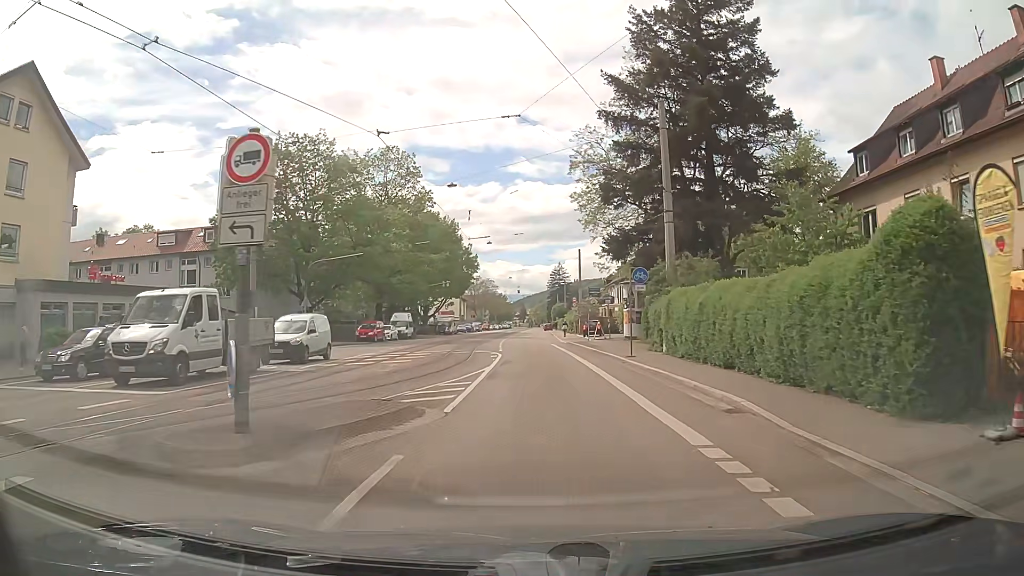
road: tertiary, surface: asphalt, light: Day
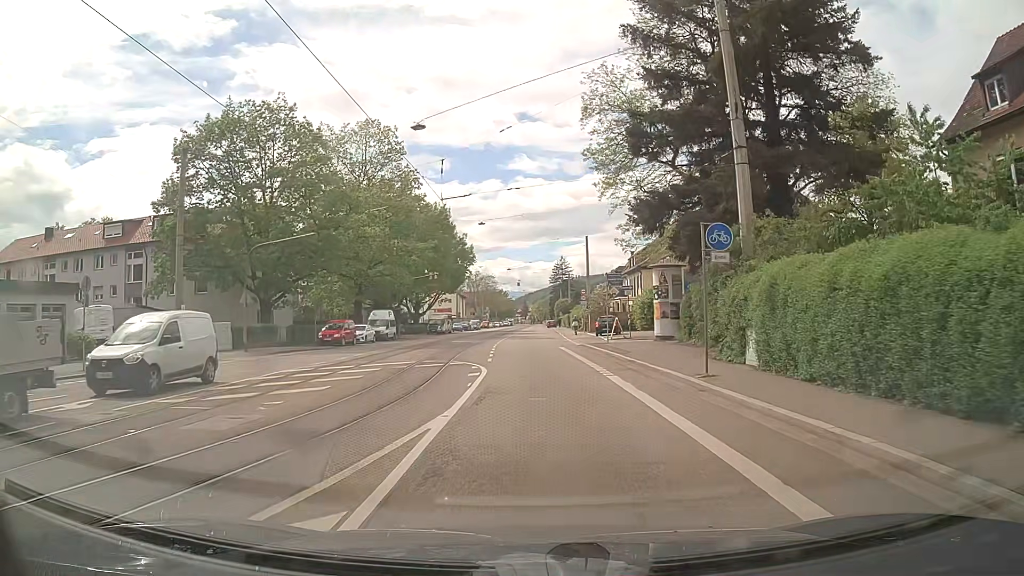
(+0.1, +10.5) m; 0°
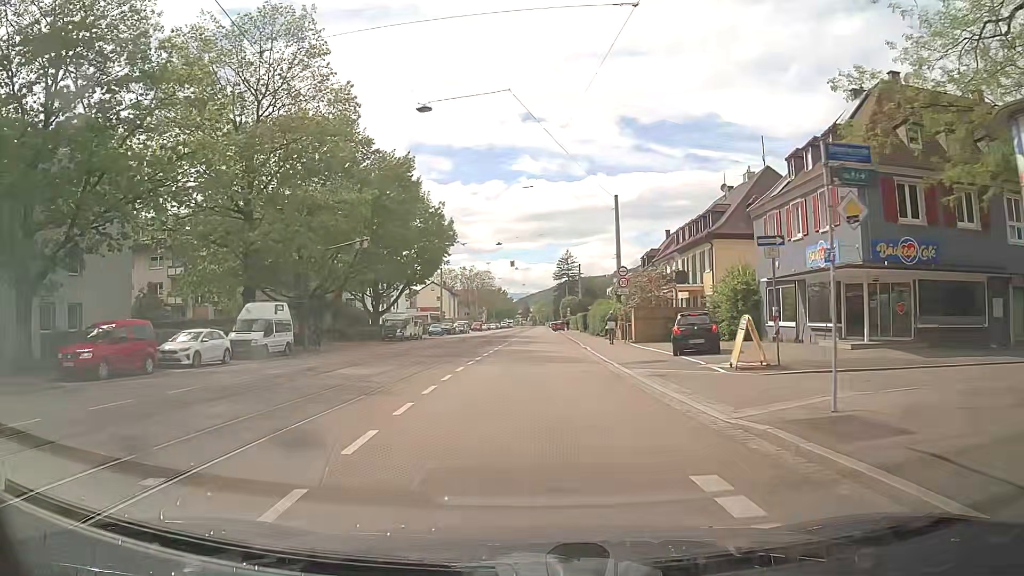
(+0.1, +27.9) m; +1°
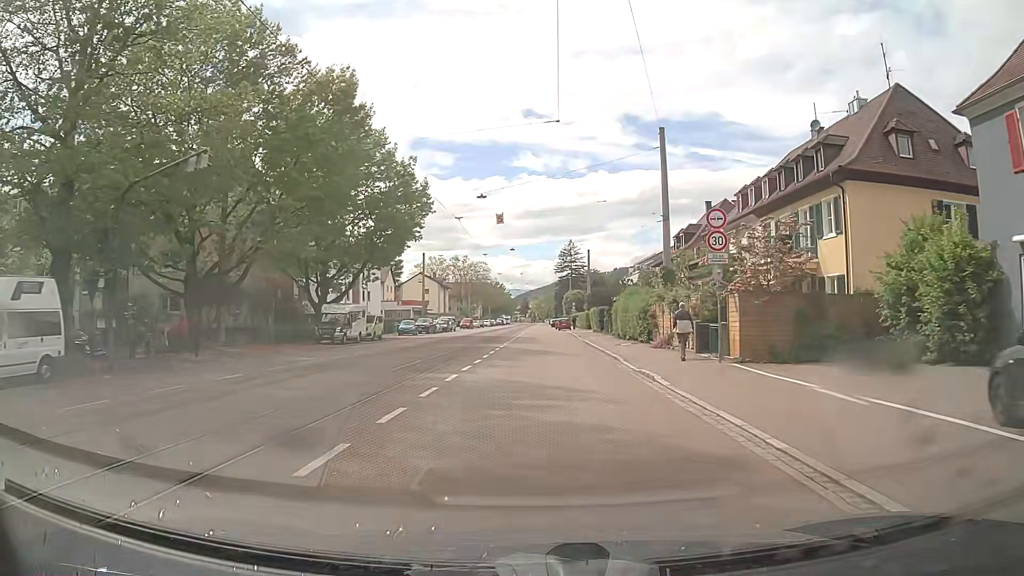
(-0.2, +19.4) m; 0°
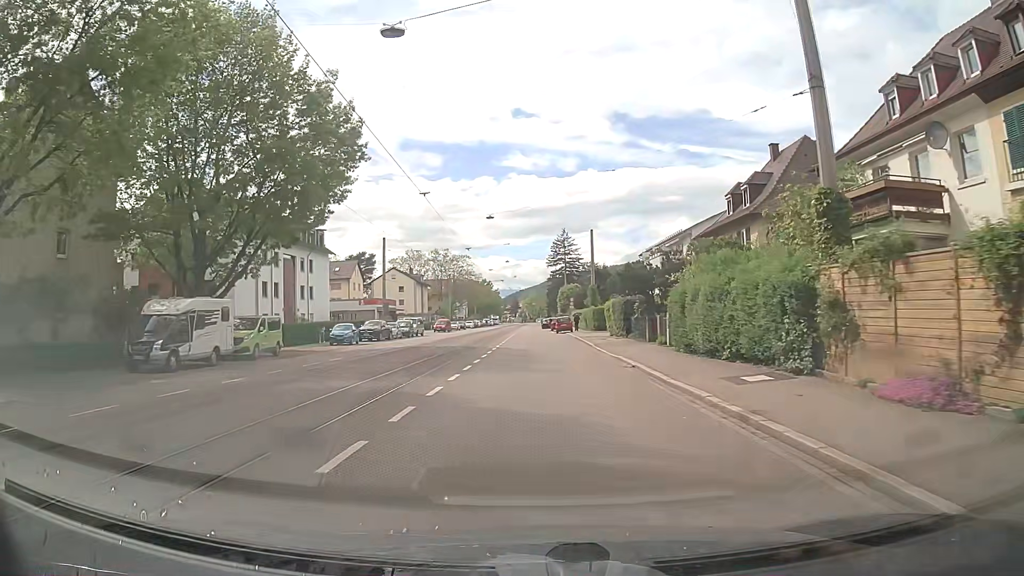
(+0.2, +20.9) m; +1°
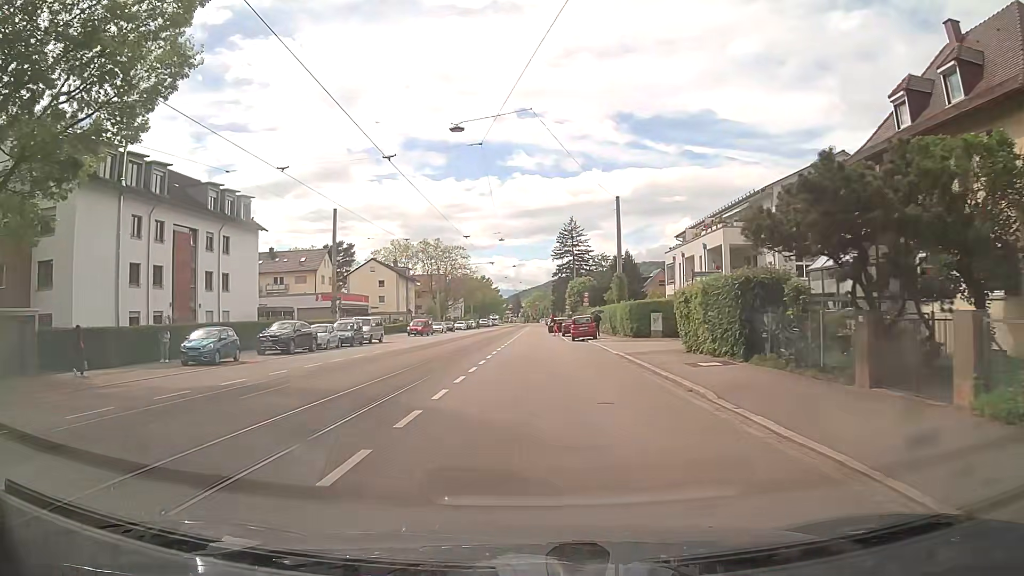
(+0.1, +21.5) m; 0°
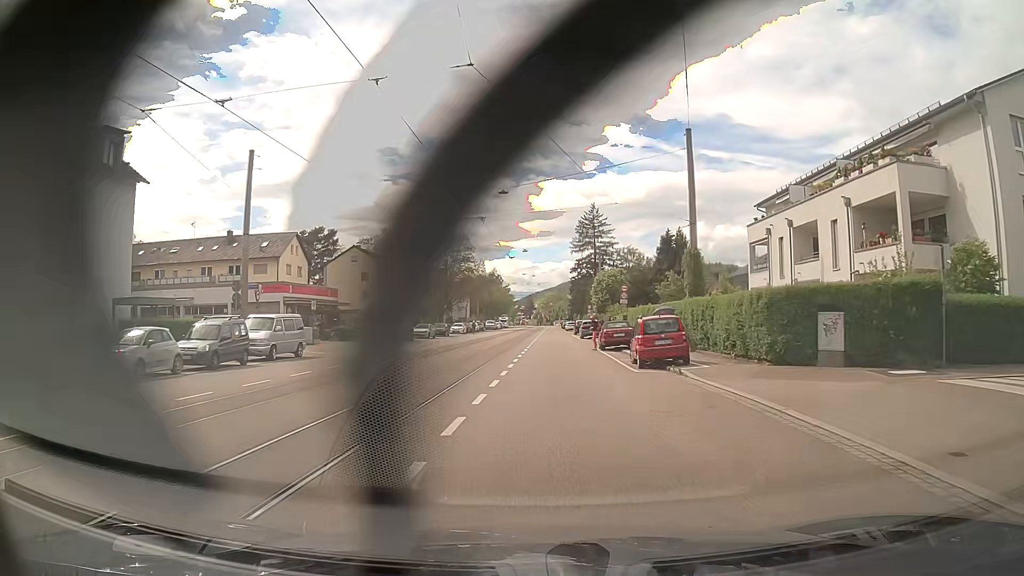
(-0.4, +21.5) m; -2°
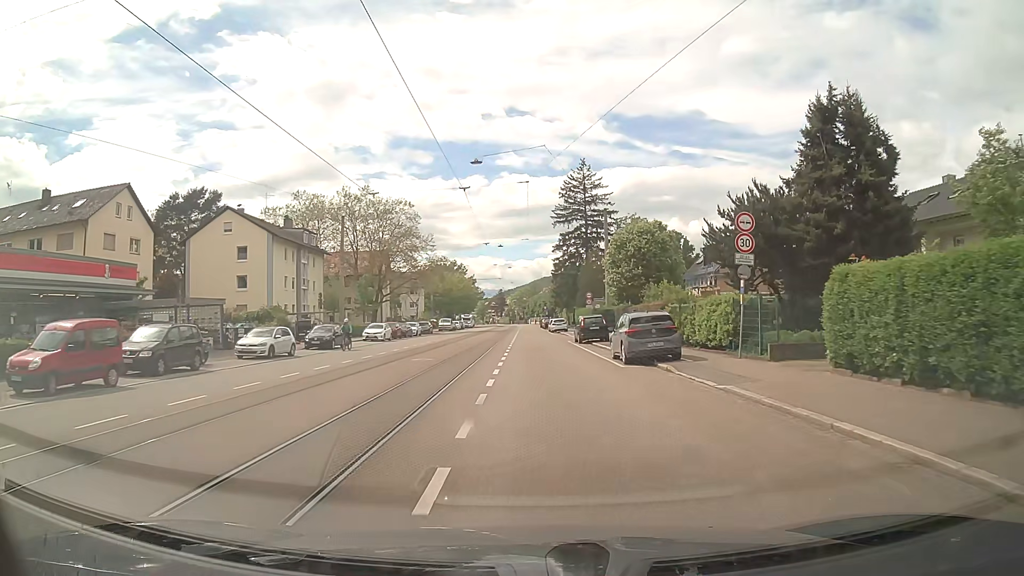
(+0.9, +36.3) m; +3°
(0, +10) (0, +20) (0, +30) (0, +40) (0, +50) (0, +60) (0, +70) (0, +80) (0, +90) (-1, +100) m
